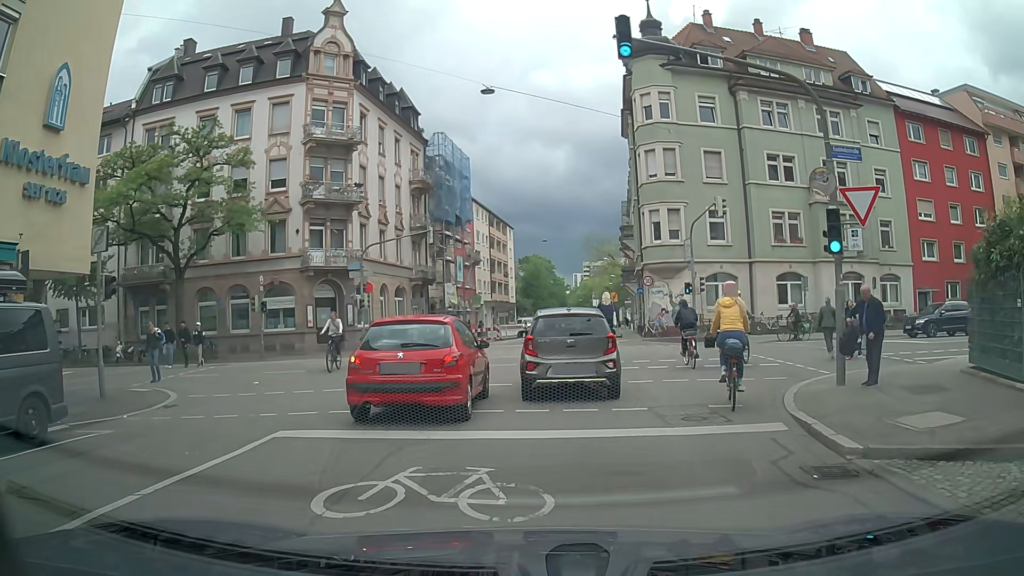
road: residential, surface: asphalt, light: Day
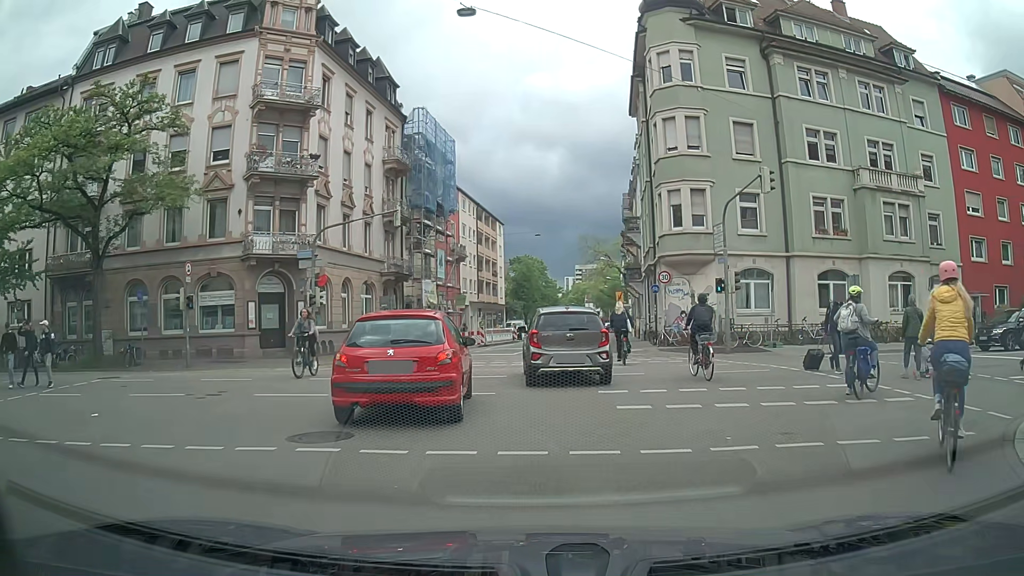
(+0.1, +7.1) m; +1°
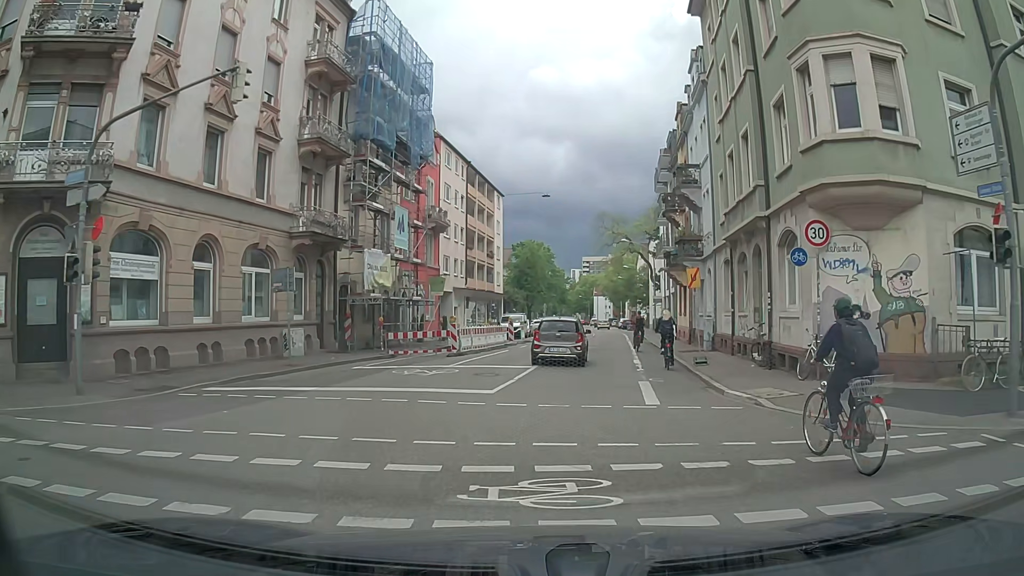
(+0.1, +16.9) m; -1°
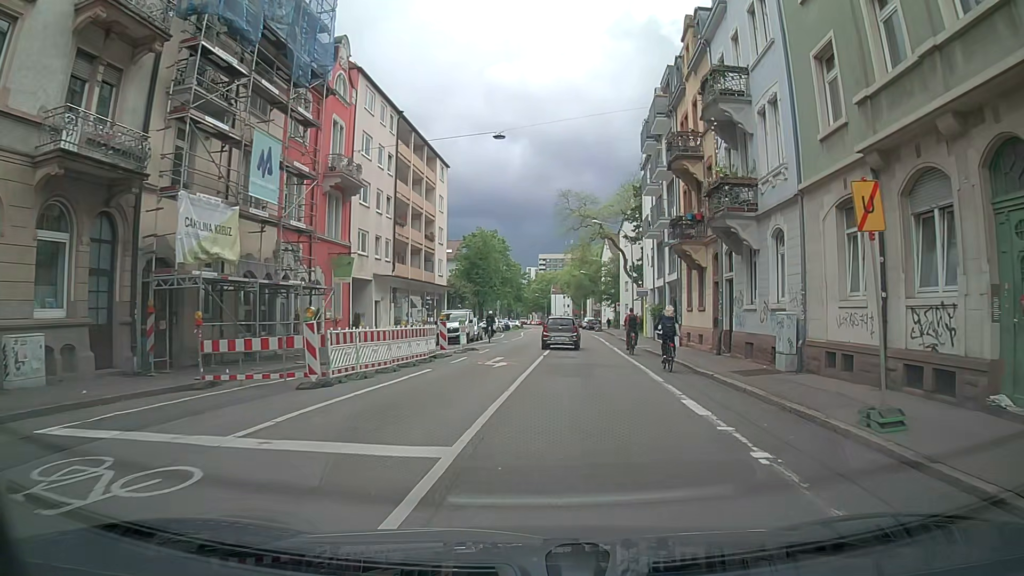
(+0.4, +13.5) m; +4°
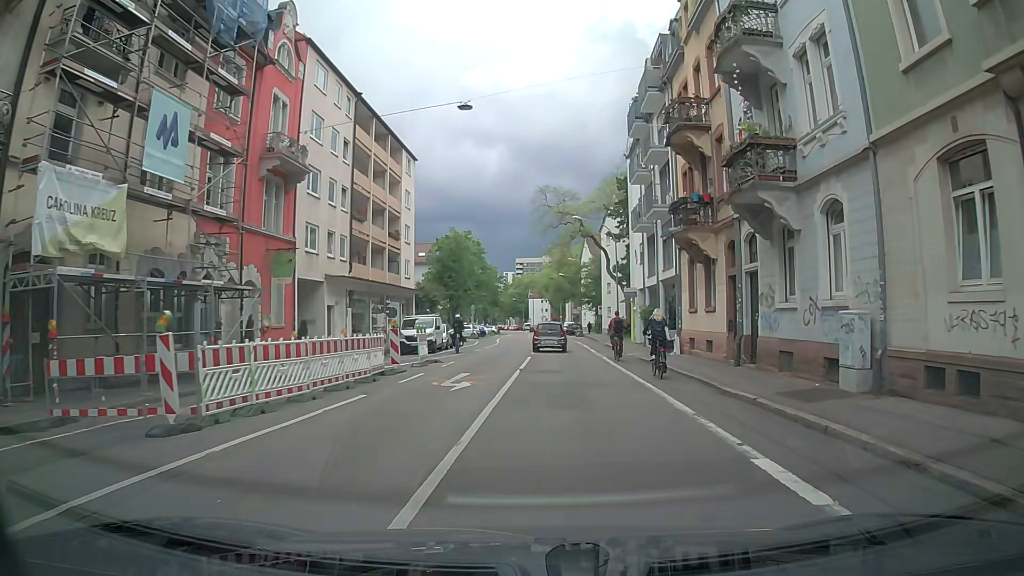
(+0.2, +4.9) m; +4°
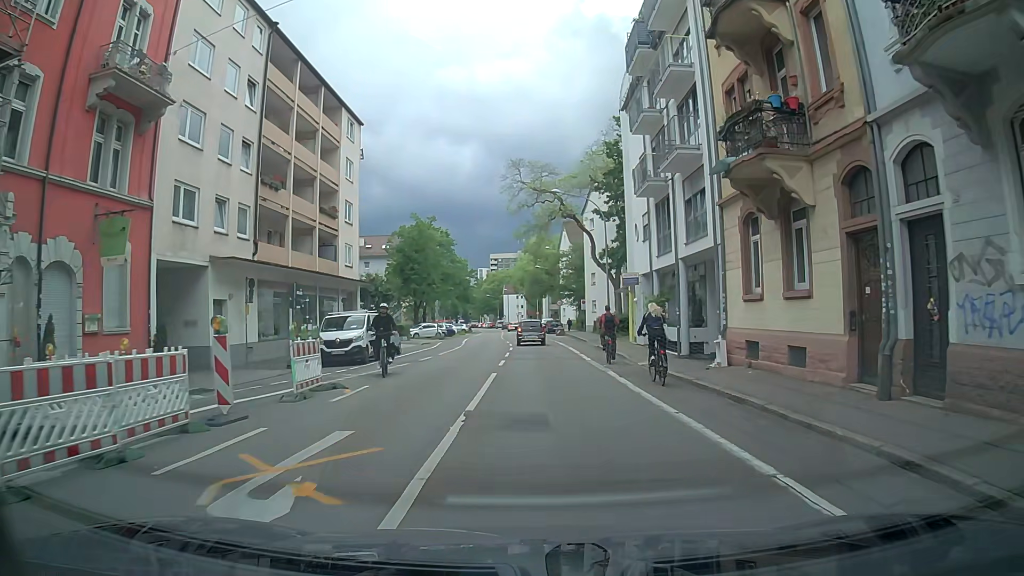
(+0.1, +10.0) m; 0°
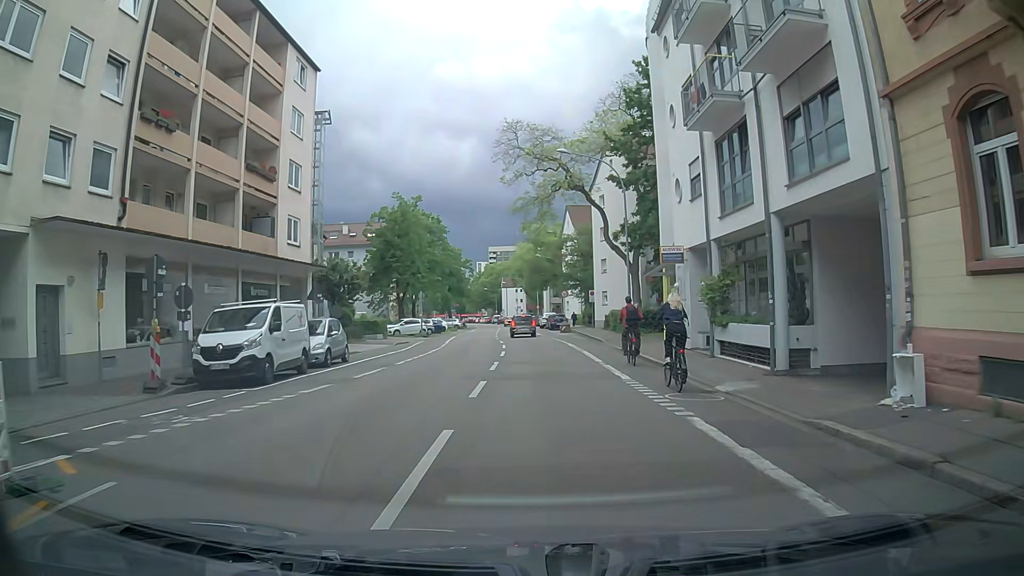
(+0.2, +9.6) m; 0°
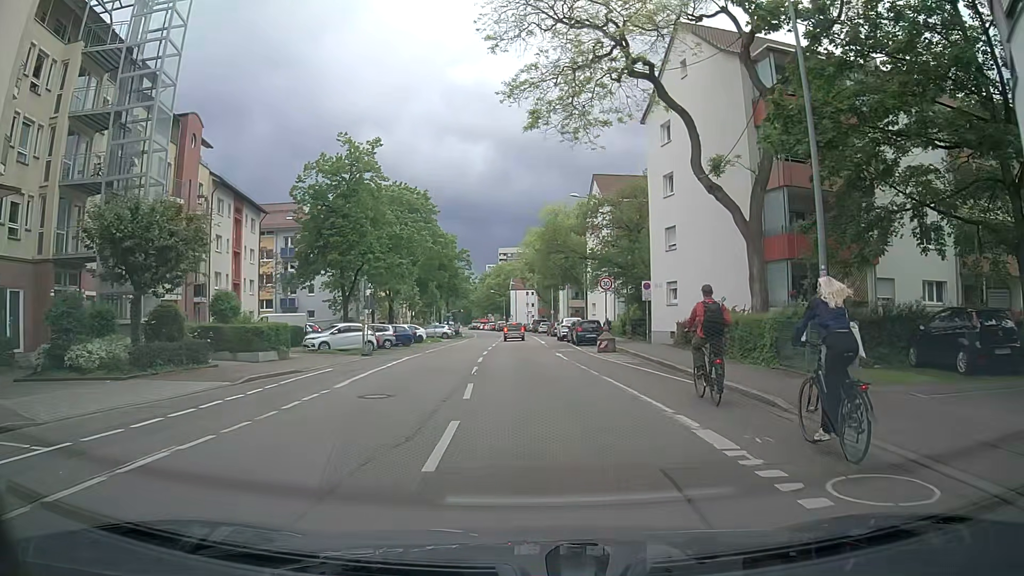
(0.0, +23.2) m; 0°
(0, +10) (-1, +20) (-1, +30) (-2, +40) (-2, +50) (-2, +60) (-2, +70) (-3, +80) (-3, +90) (-4, +100) m
